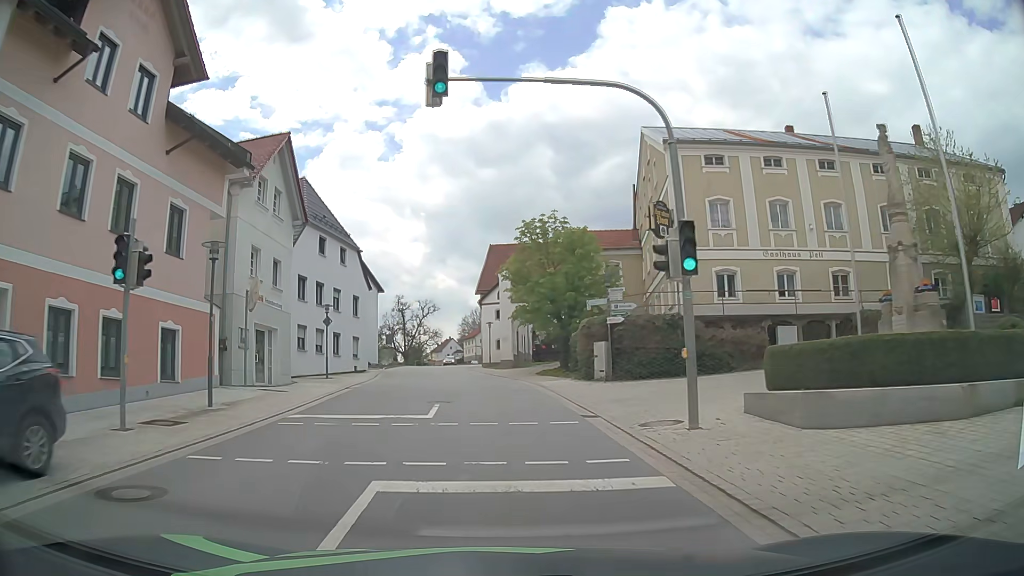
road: tertiary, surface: asphalt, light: Day
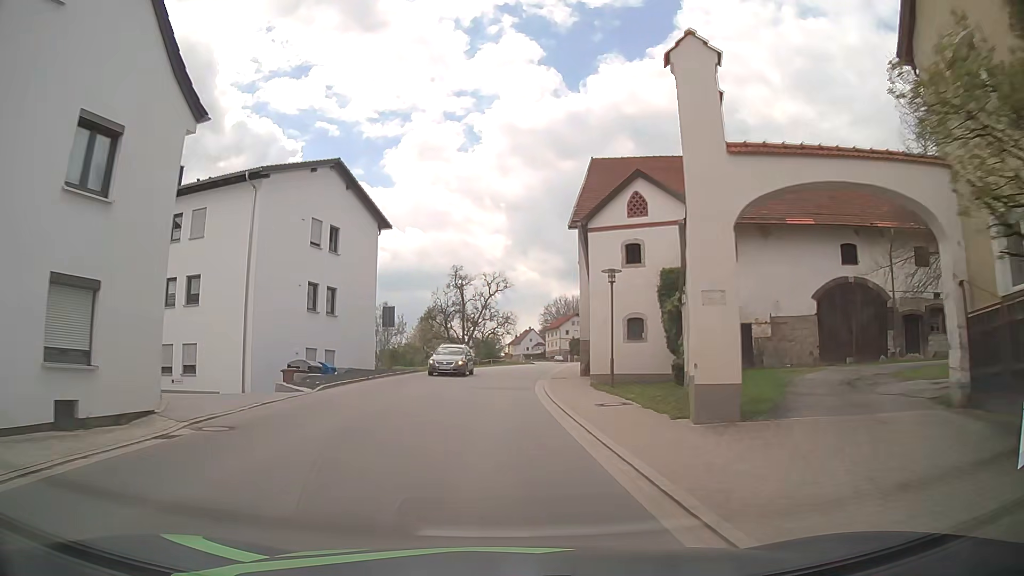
(-1.7, +35.2) m; -7°
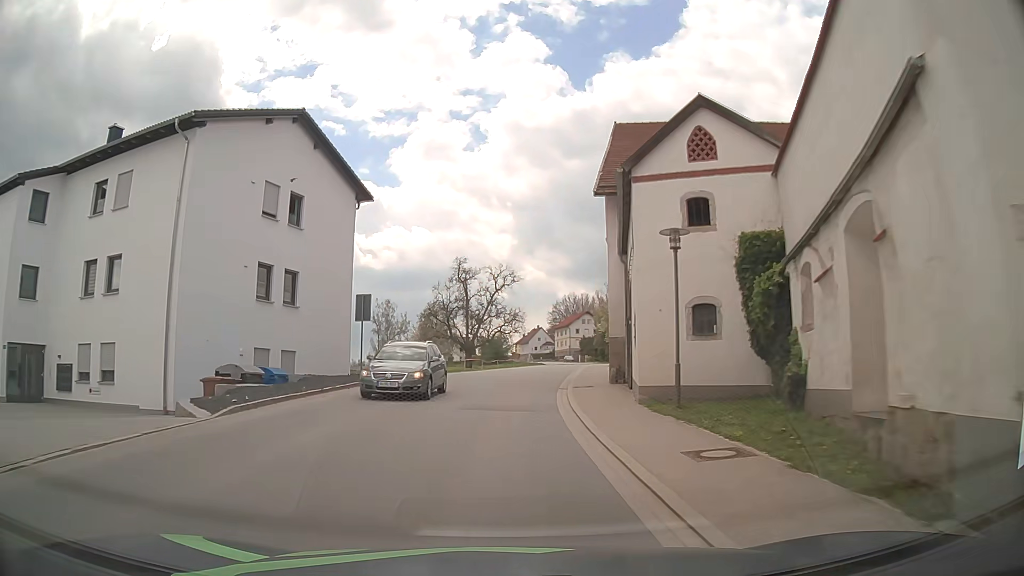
(0.0, +7.4) m; +1°
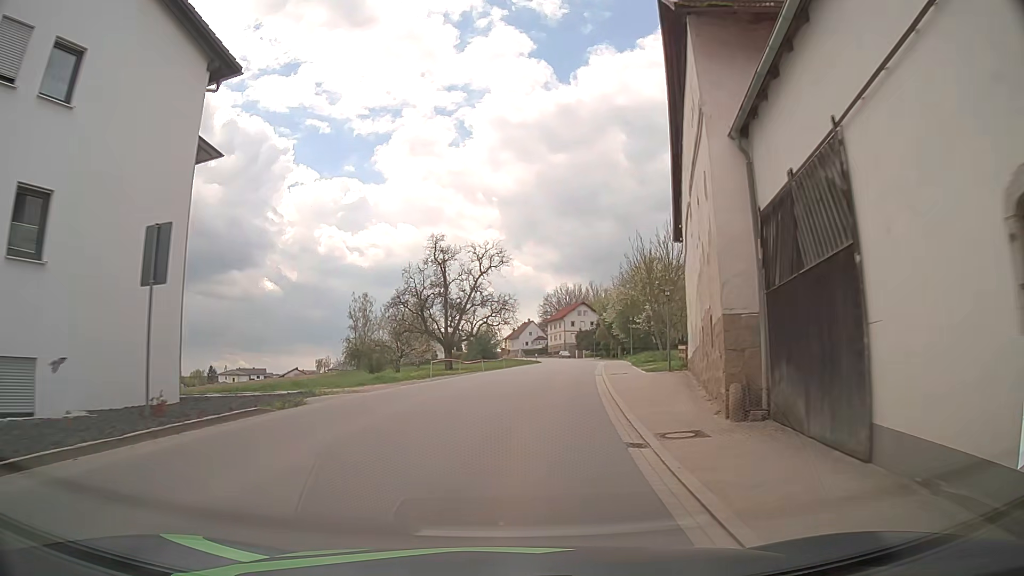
(-0.1, +15.2) m; 0°
